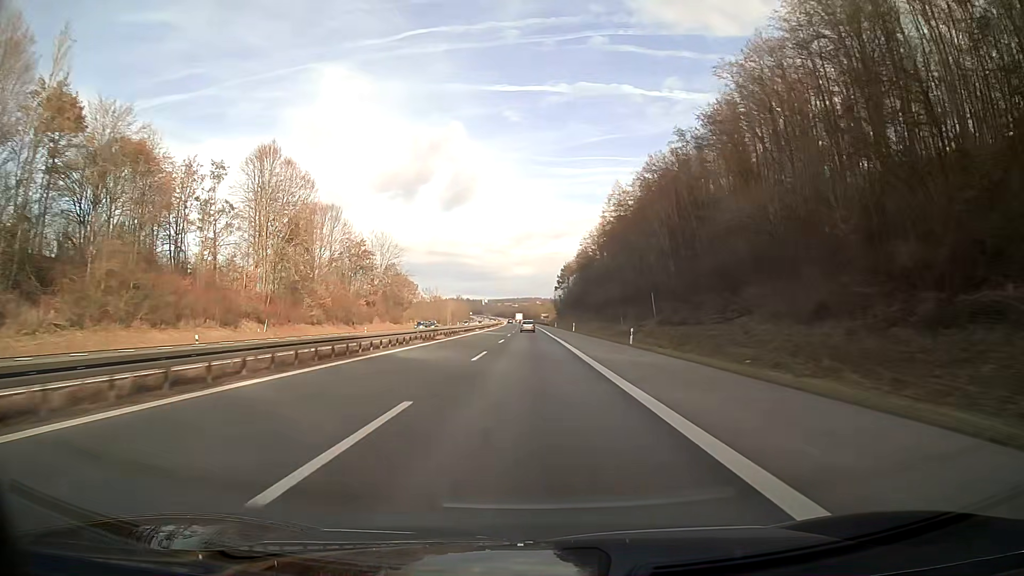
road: motorway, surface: asphalt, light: Day
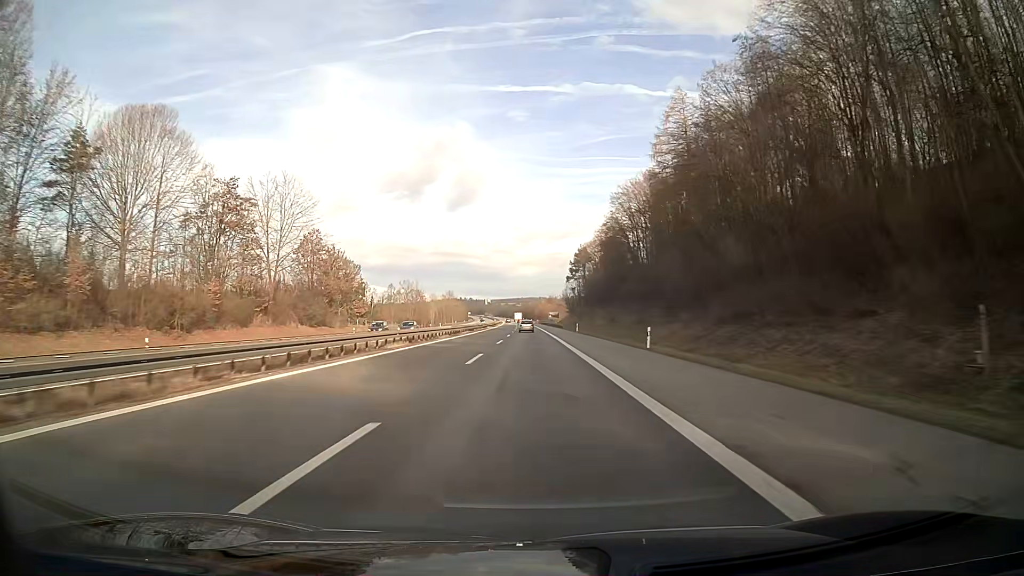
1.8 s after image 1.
(-0.2, +57.0) m; 0°
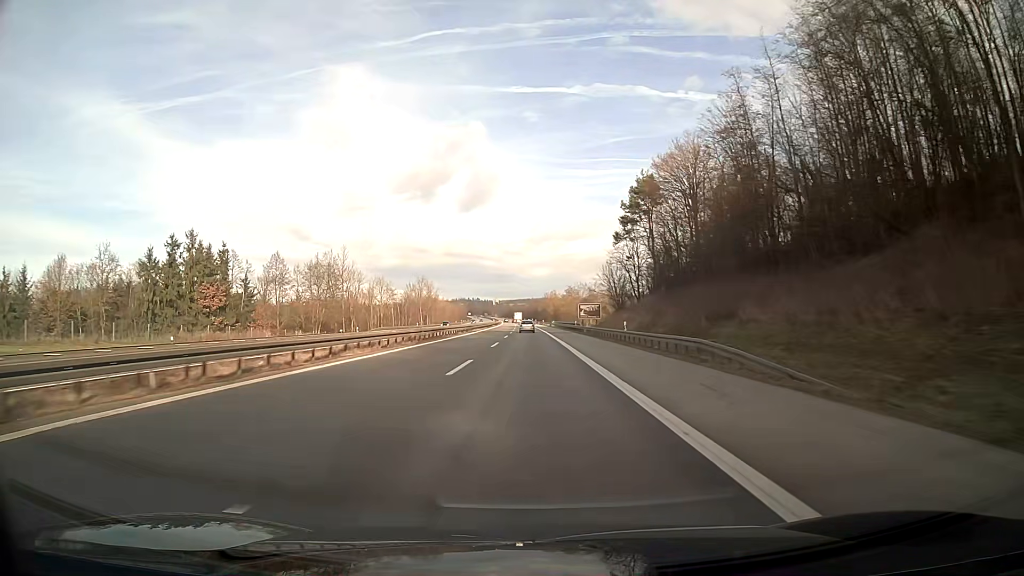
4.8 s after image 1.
(-0.8, +95.0) m; -1°
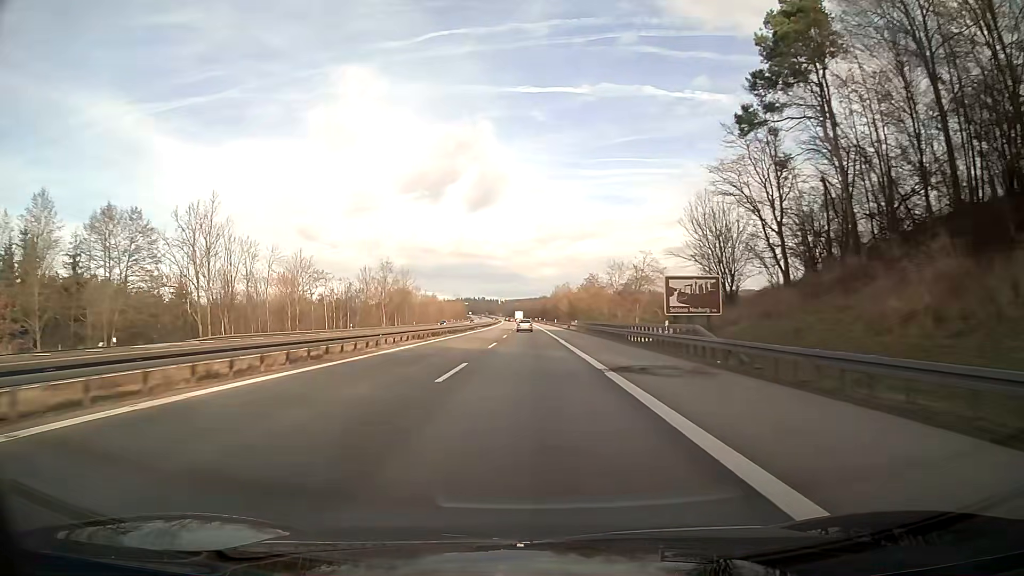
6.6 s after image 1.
(-0.3, +57.0) m; -1°
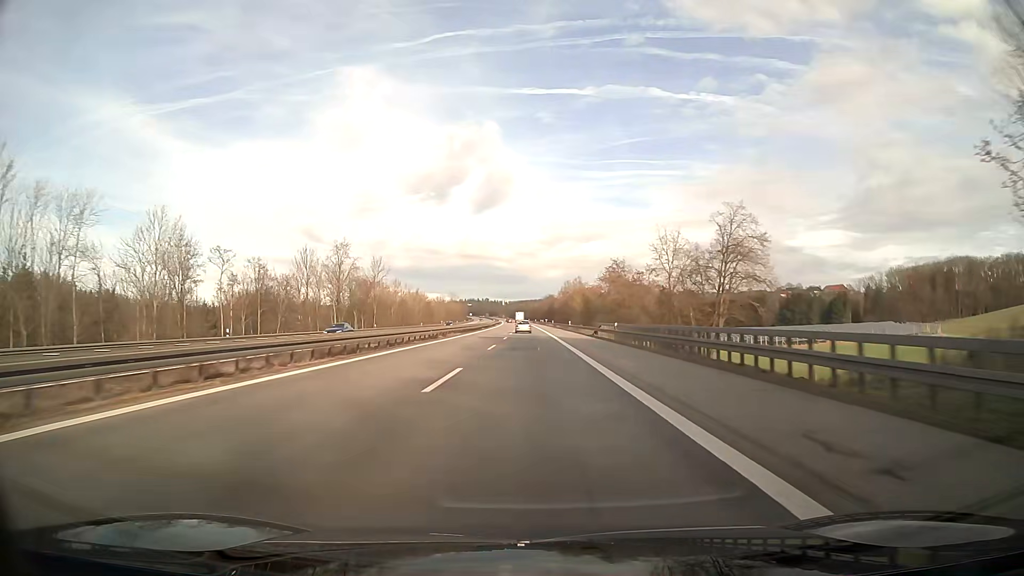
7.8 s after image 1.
(-0.1, +38.0) m; 0°
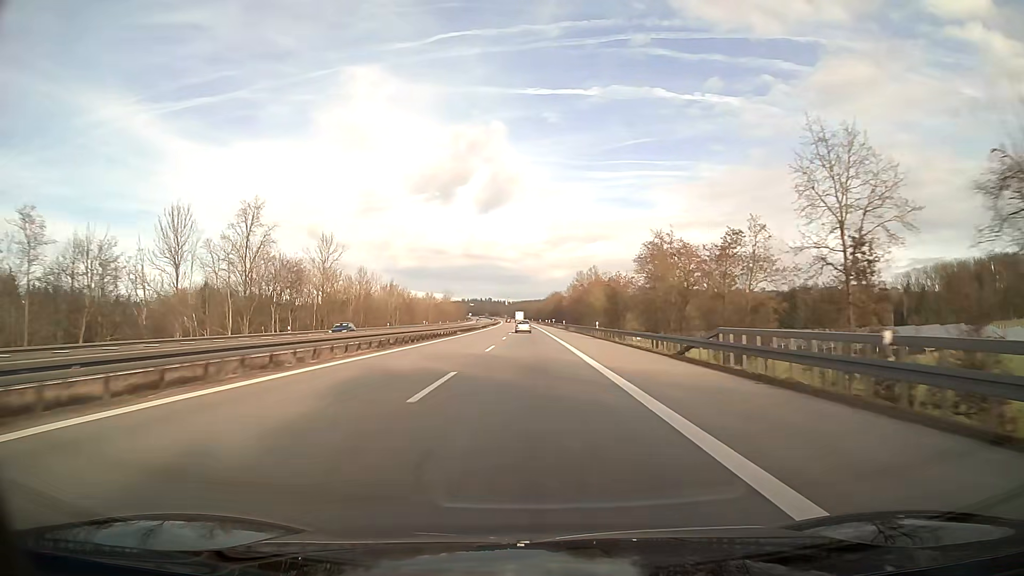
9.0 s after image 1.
(-0.1, +38.0) m; 0°
